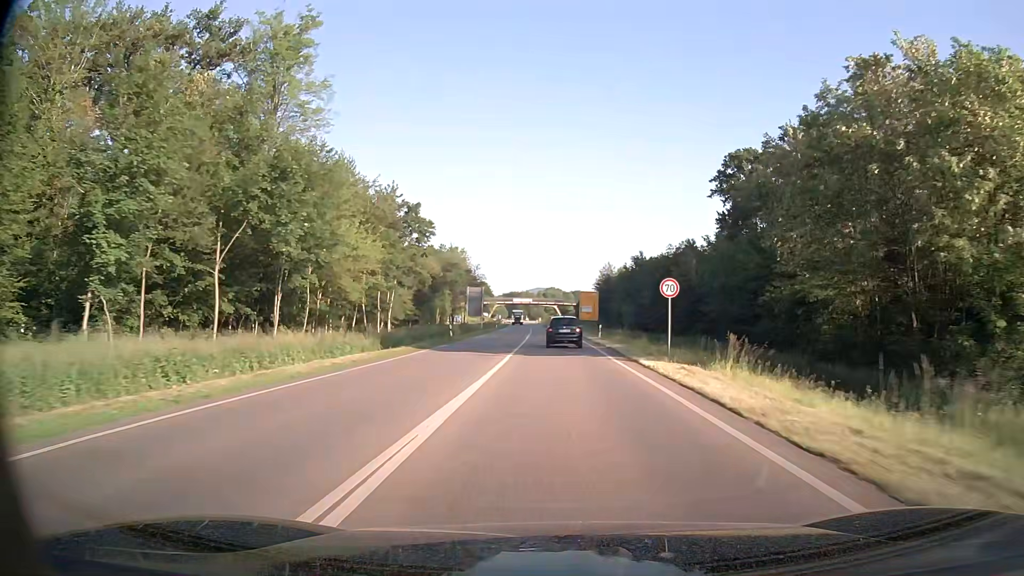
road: primary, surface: asphalt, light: Day
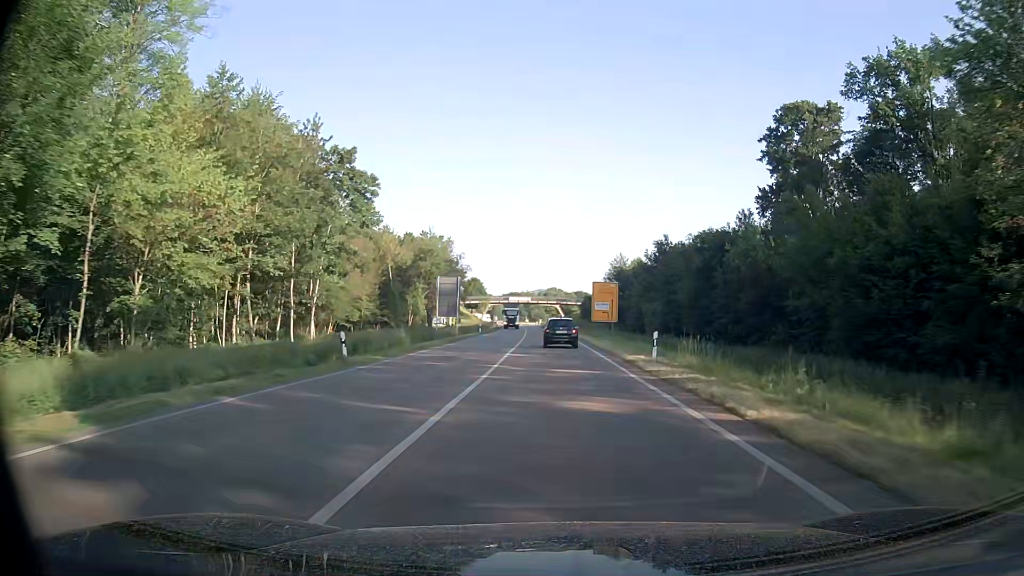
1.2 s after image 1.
(0.0, +22.9) m; 0°
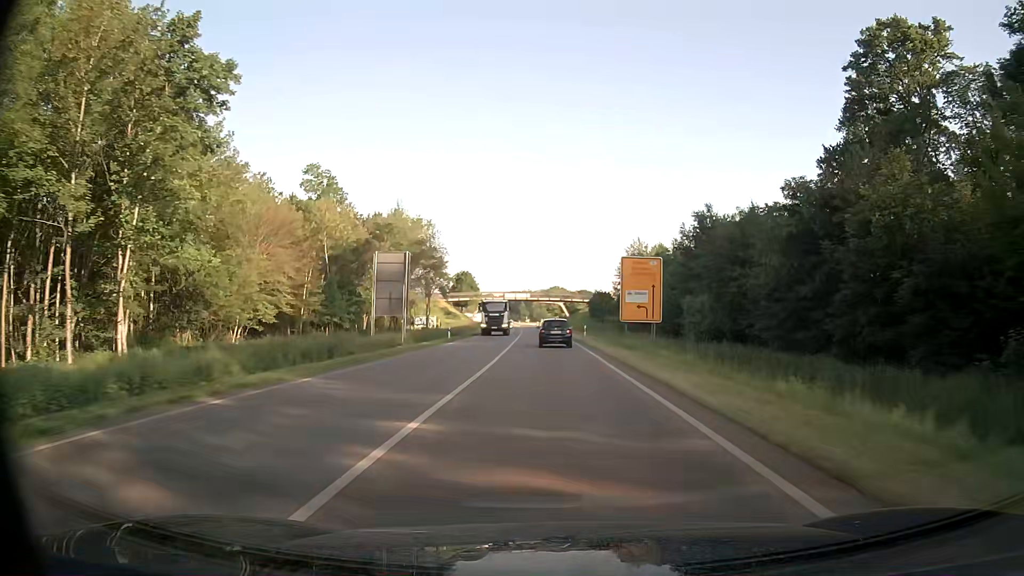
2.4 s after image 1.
(-0.1, +22.8) m; 0°
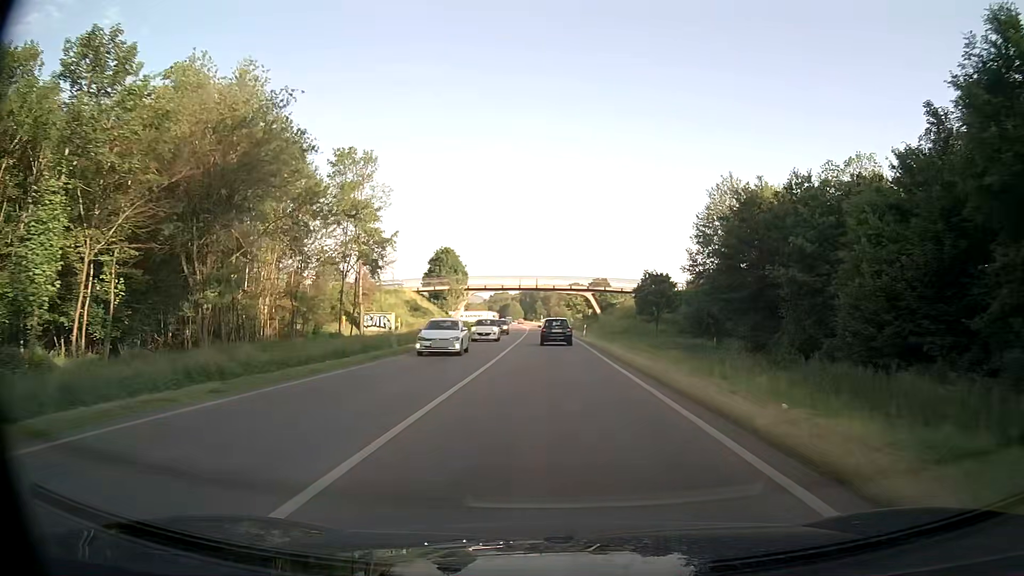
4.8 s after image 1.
(-0.5, +45.3) m; -2°
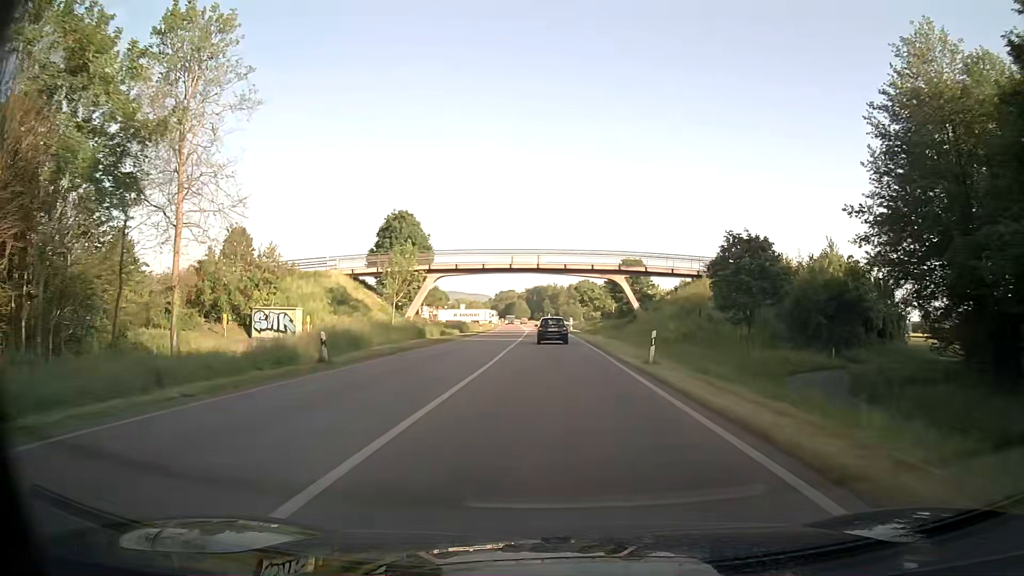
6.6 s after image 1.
(-0.1, +32.9) m; -1°
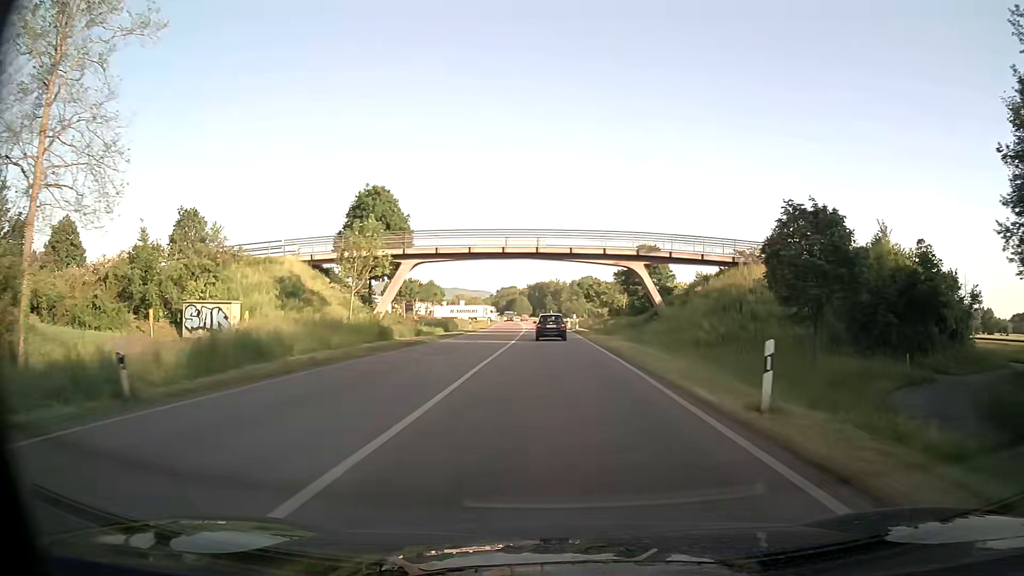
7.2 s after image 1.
(0.0, +10.7) m; 0°
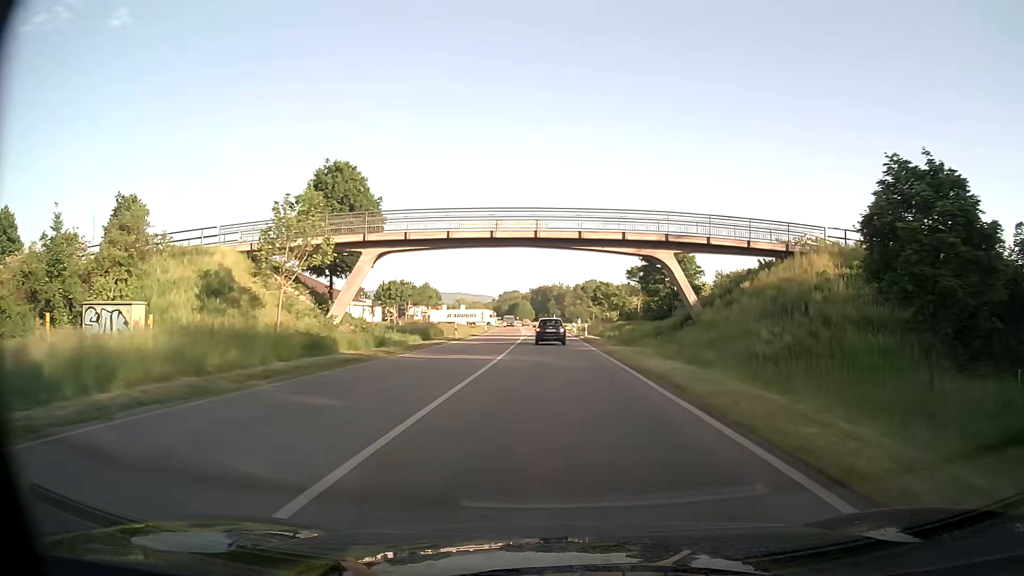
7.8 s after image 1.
(0.0, +10.5) m; 0°
